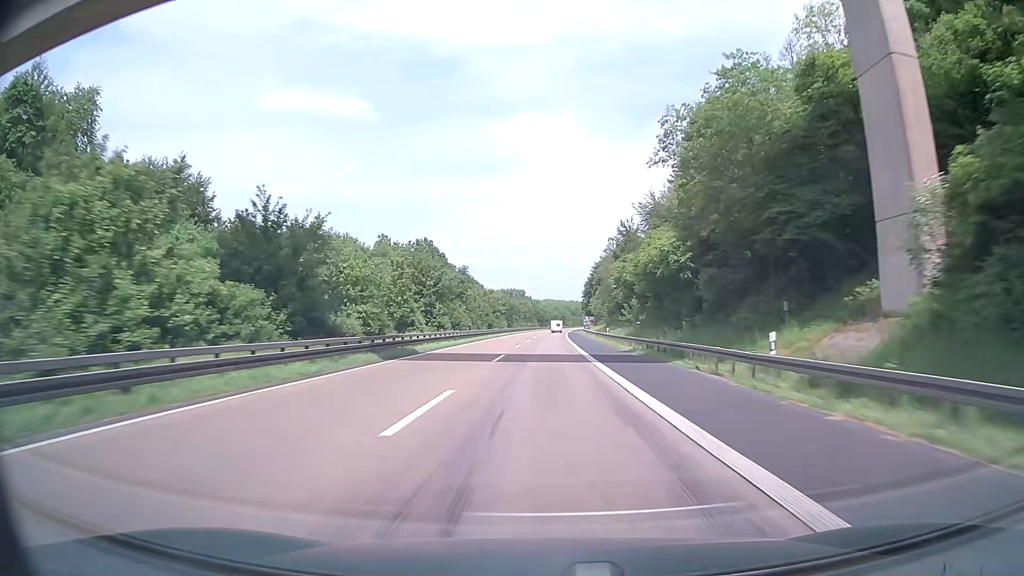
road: motorway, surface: asphalt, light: Day
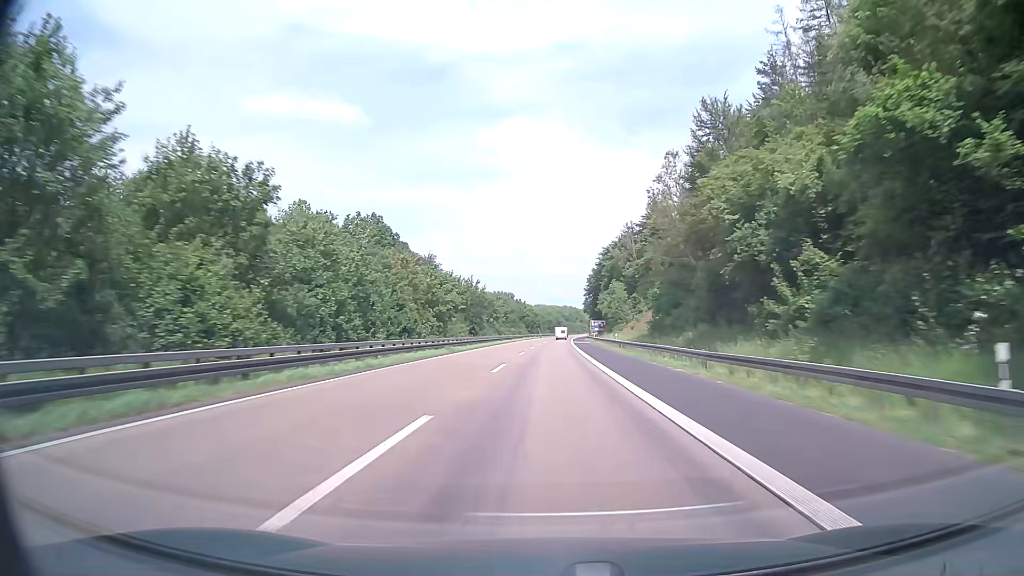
(+0.3, +57.1) m; +1°
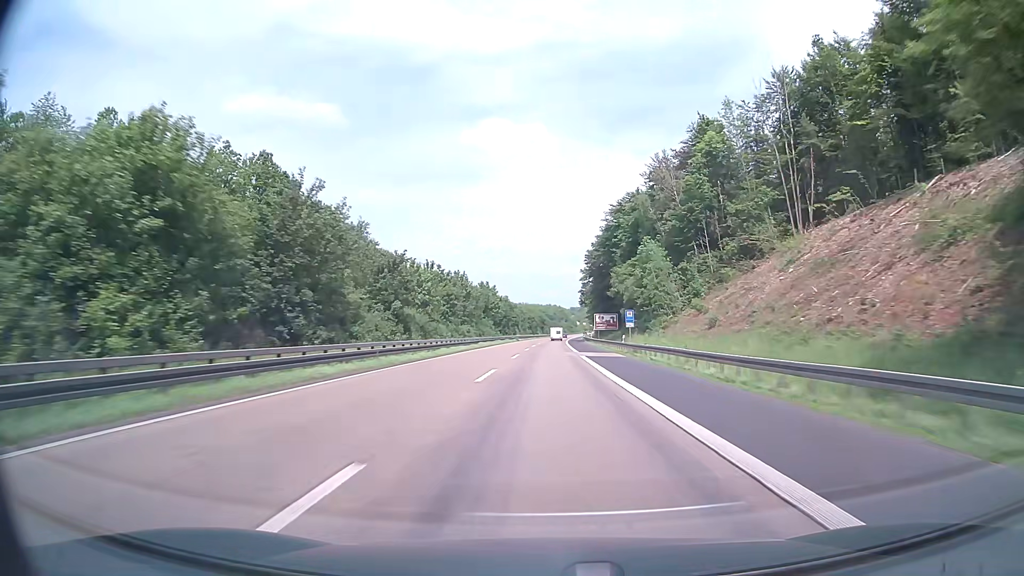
(+0.7, +57.1) m; +1°
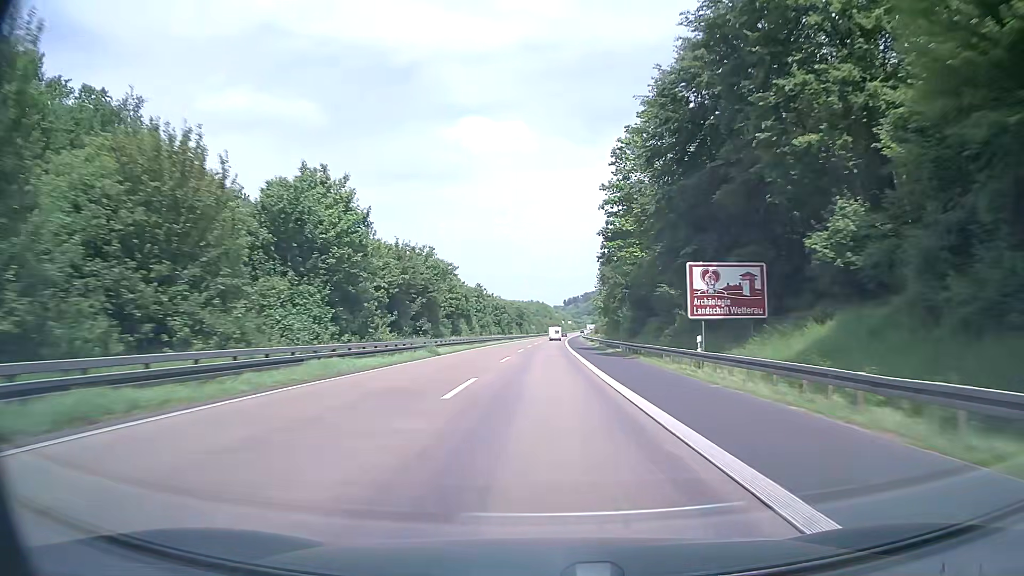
(+1.0, +76.1) m; +1°
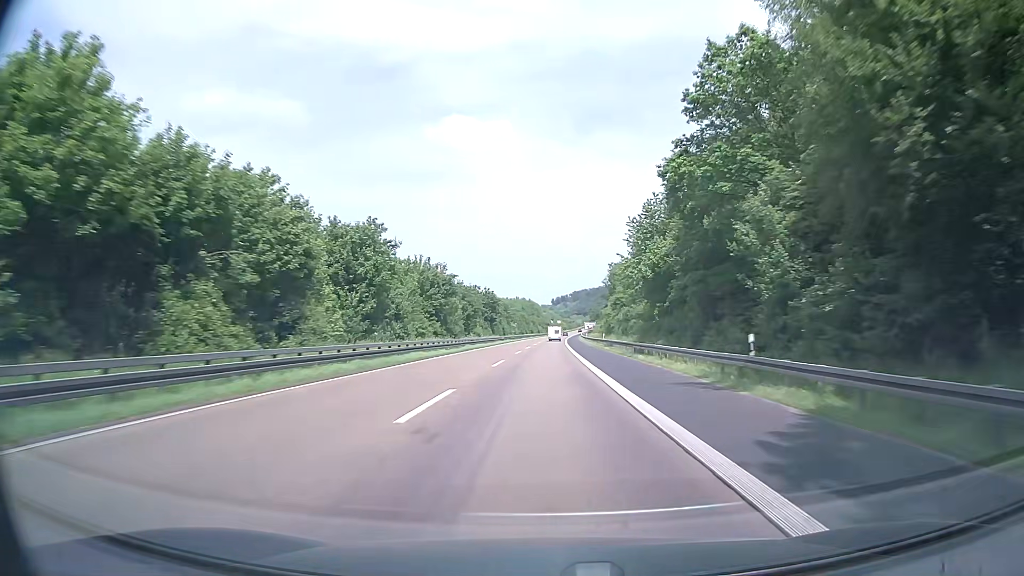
(+0.6, +57.0) m; +1°
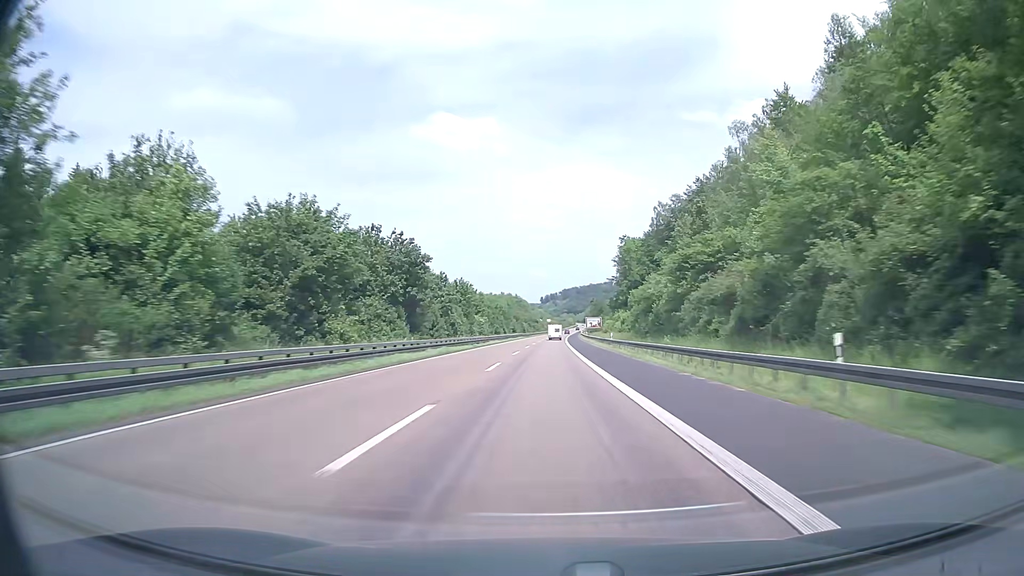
(+0.5, +57.0) m; +1°
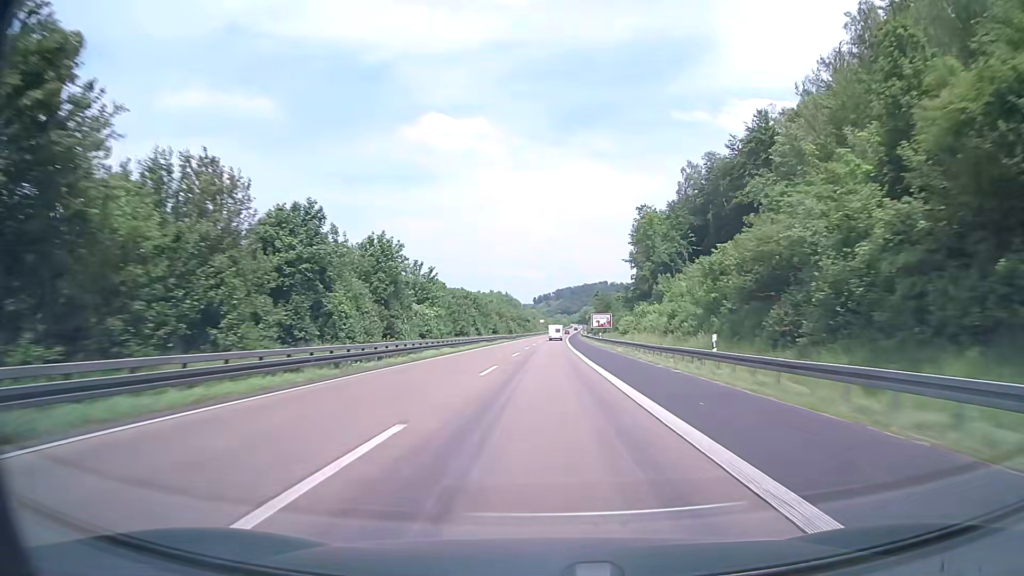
(+0.3, +38.0) m; +1°
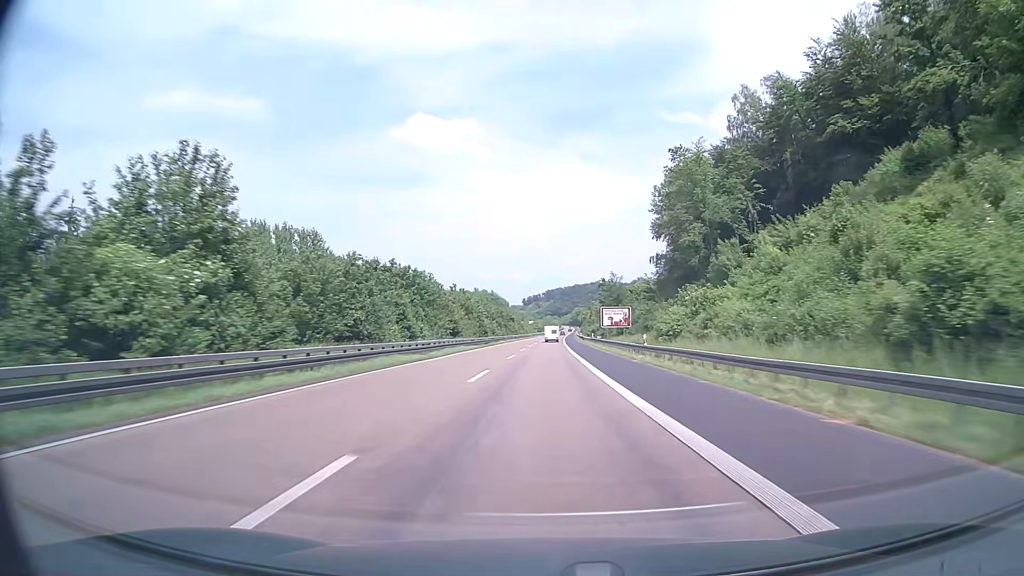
(+0.3, +38.0) m; +1°
(0, +10) (0, +20) (0, +30) (0, +40) (0, +50) (0, +60) (+1, +70) (+1, +80) (+1, +90) (+1, +100) m
